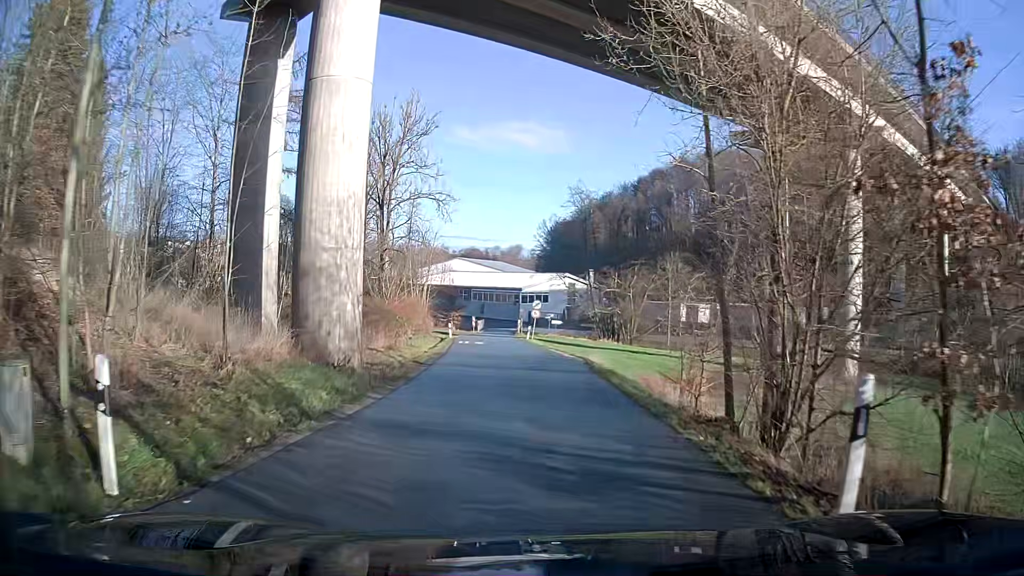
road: residential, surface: asphalt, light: Day
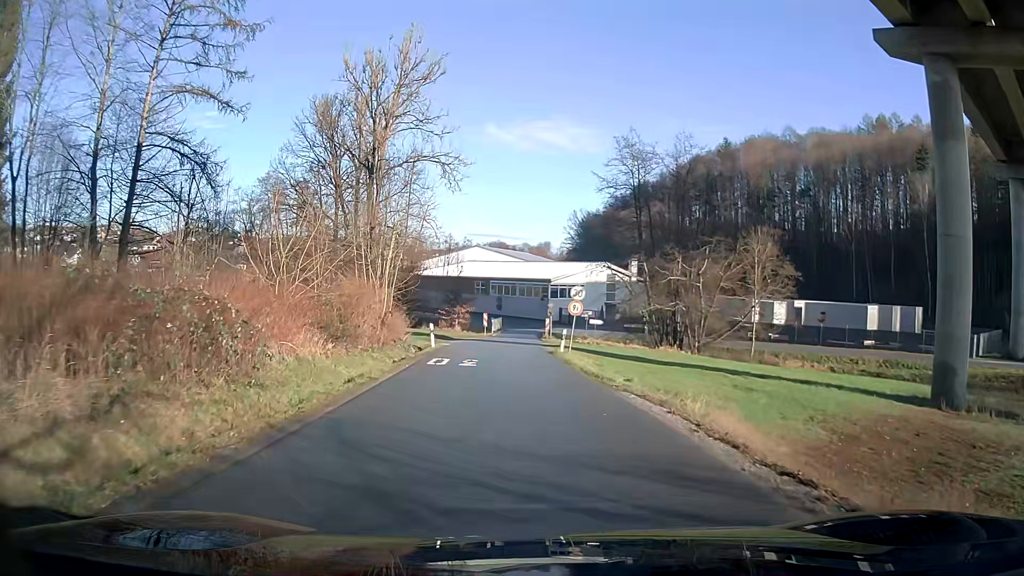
(-0.3, +18.9) m; -3°
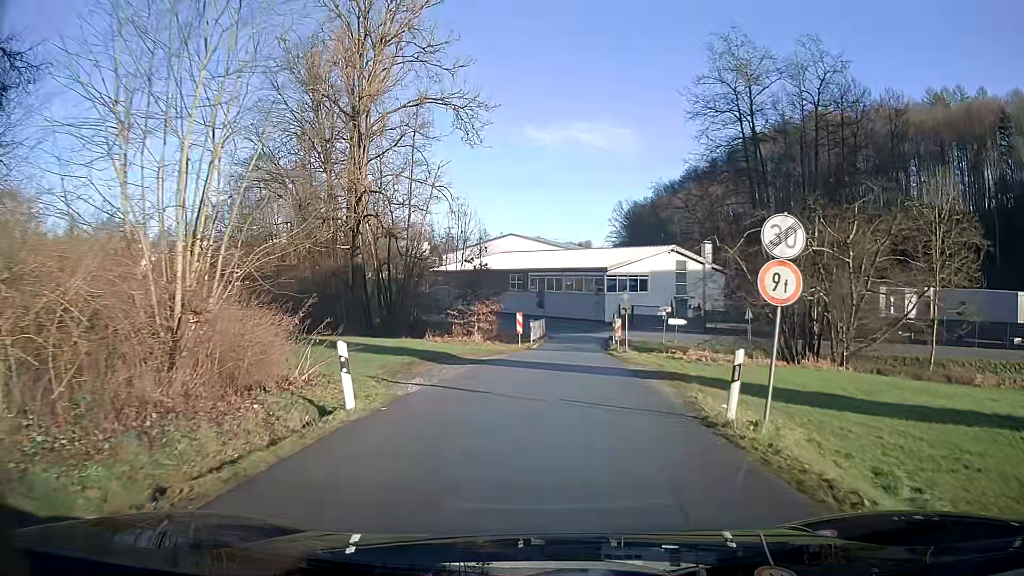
(-0.7, +18.8) m; -3°
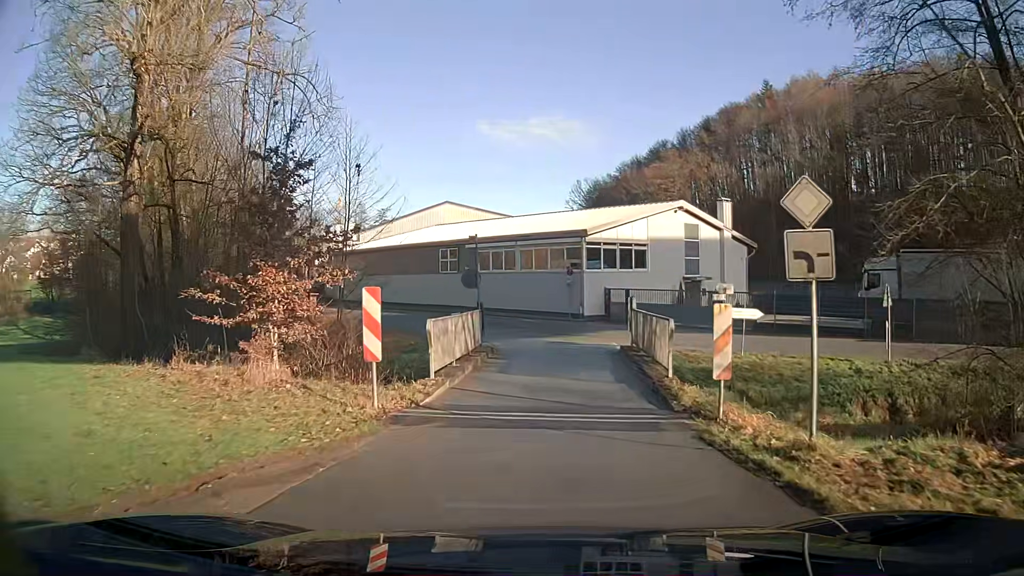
(+0.8, +23.2) m; +4°
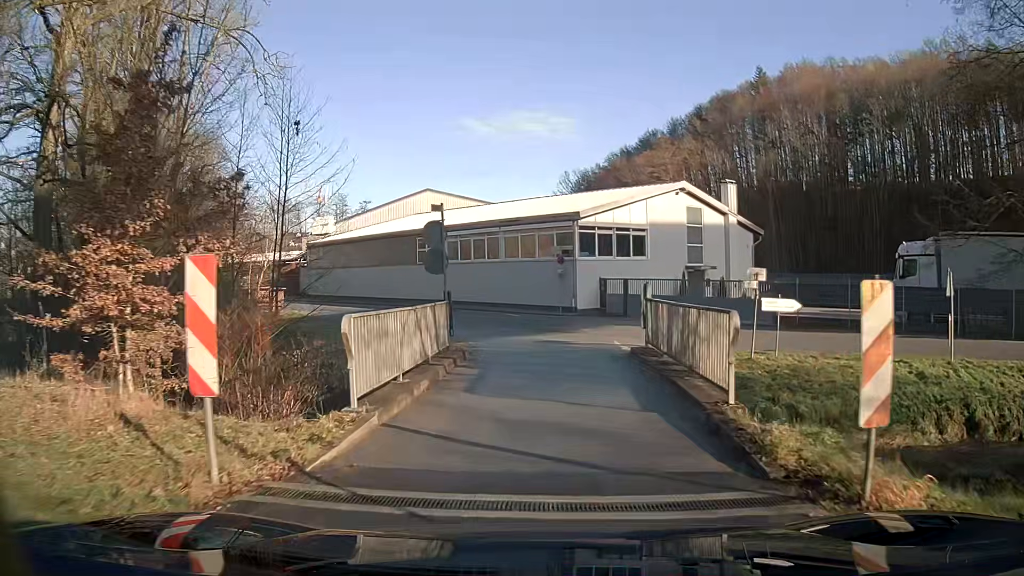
(0.0, +4.6) m; 0°
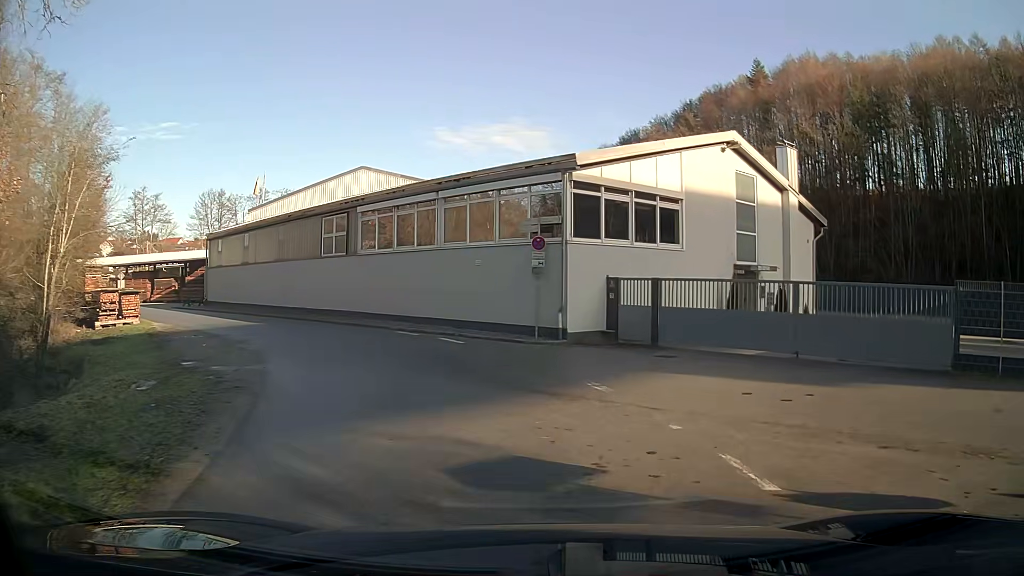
(+0.4, +15.7) m; +3°
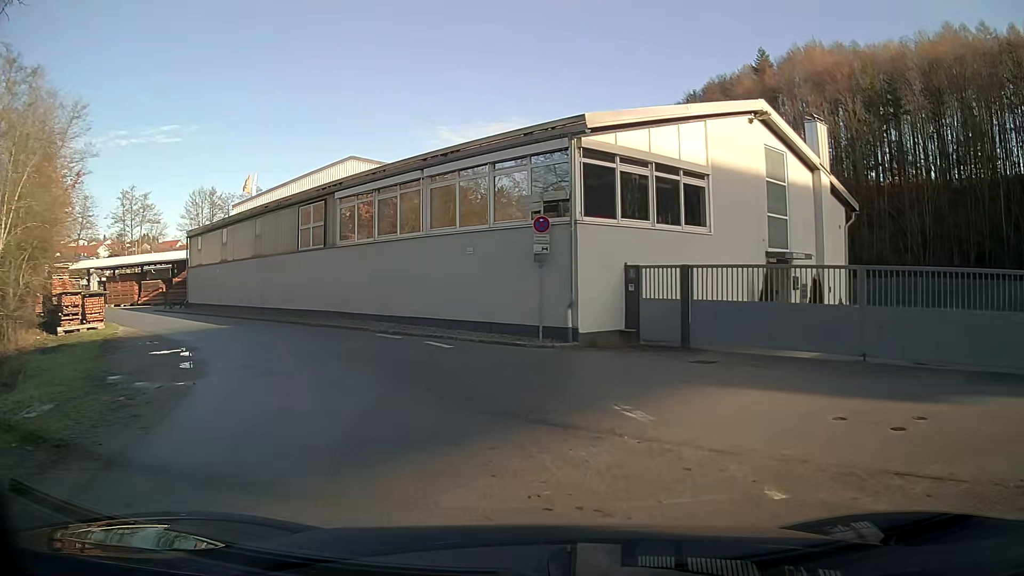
(-0.1, +3.6) m; -3°
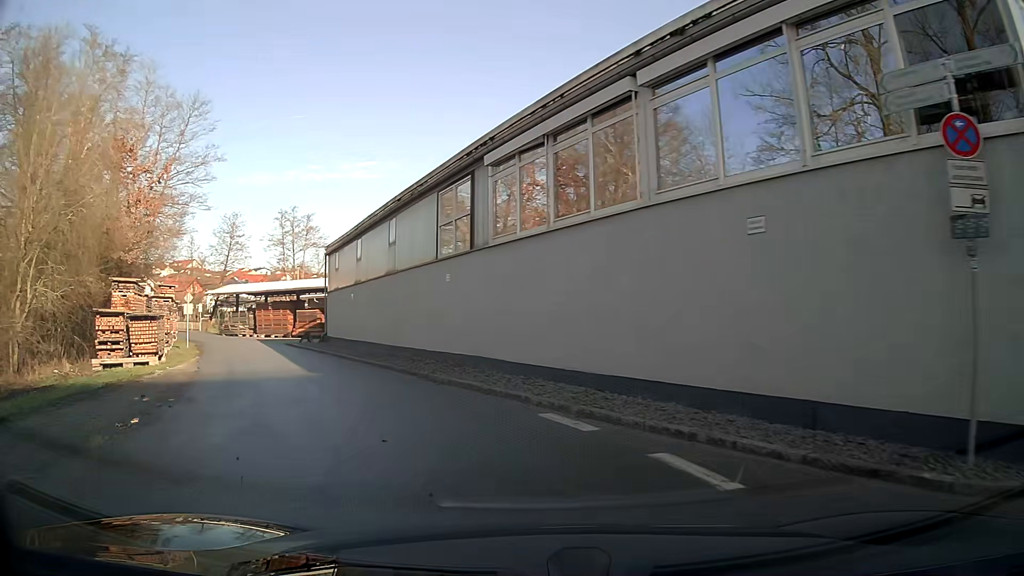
(-1.6, +10.8) m; -19°
(-2, +10) (-5, +19) (-9, +28) (-13, +38) (-17, +47) (-23, +55) (-29, +62) (-37, +69) (-45, +75) (-54, +79) m
